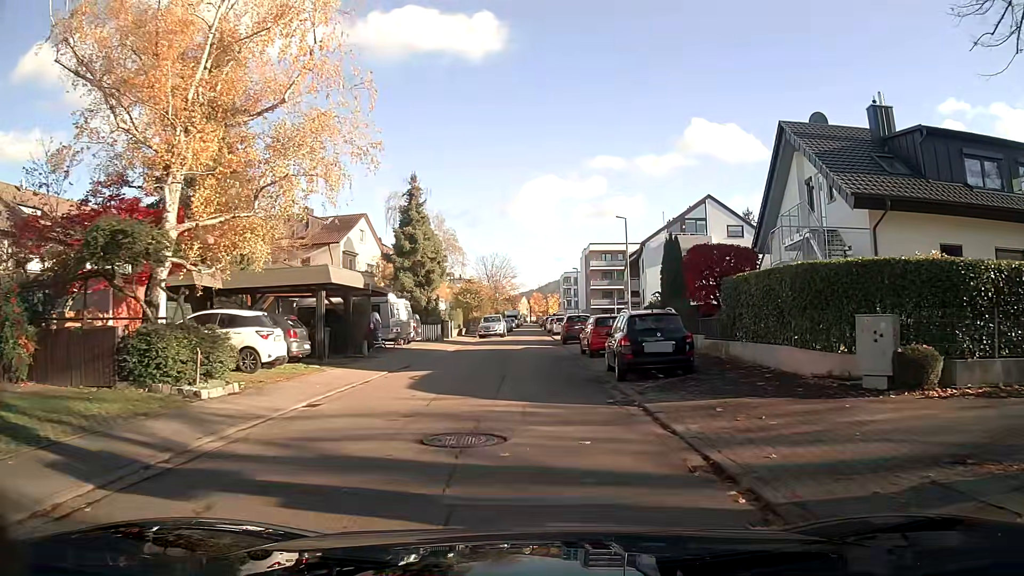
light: Day
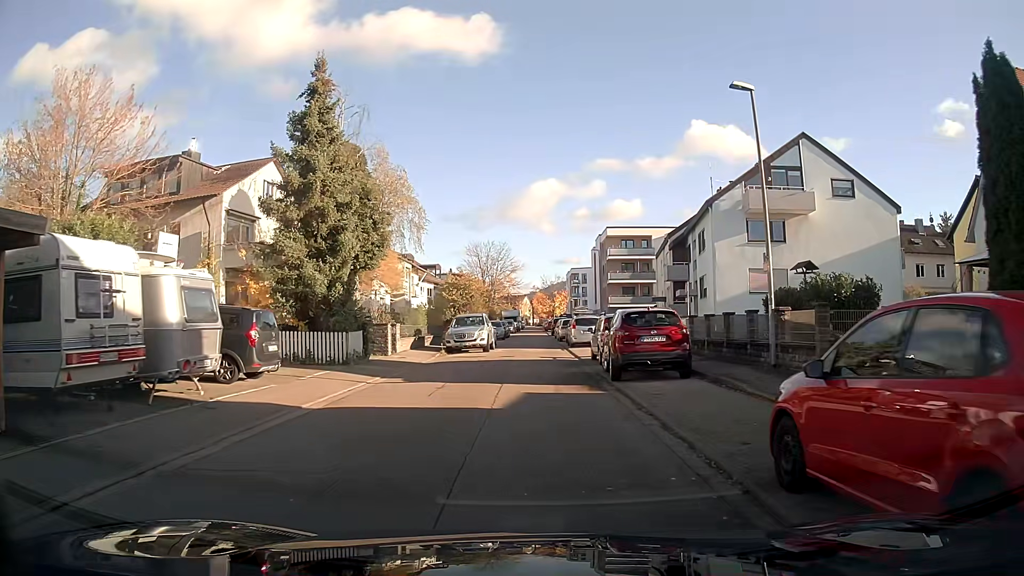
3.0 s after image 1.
(0.0, +20.4) m; 0°
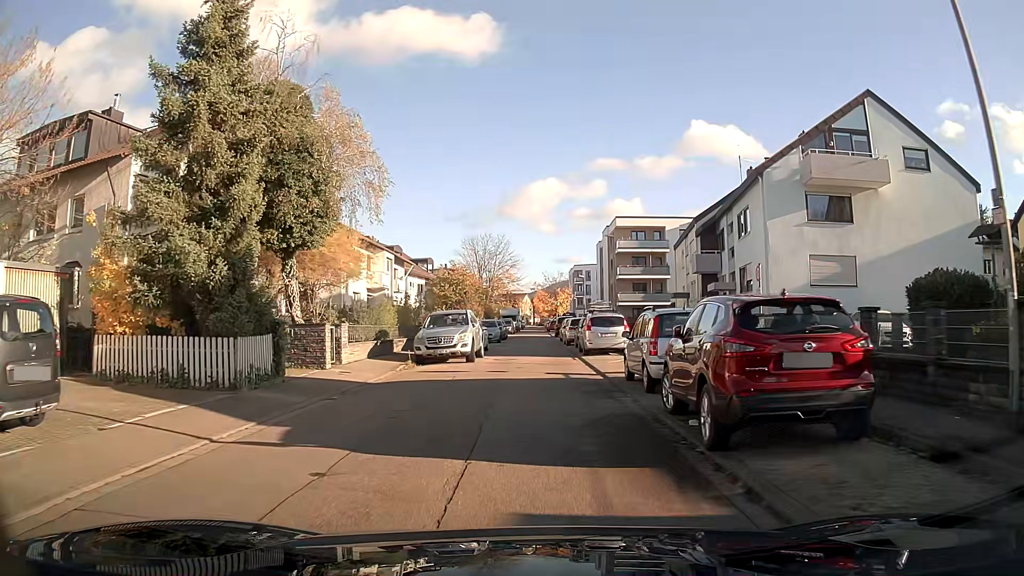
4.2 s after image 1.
(0.0, +8.0) m; 0°
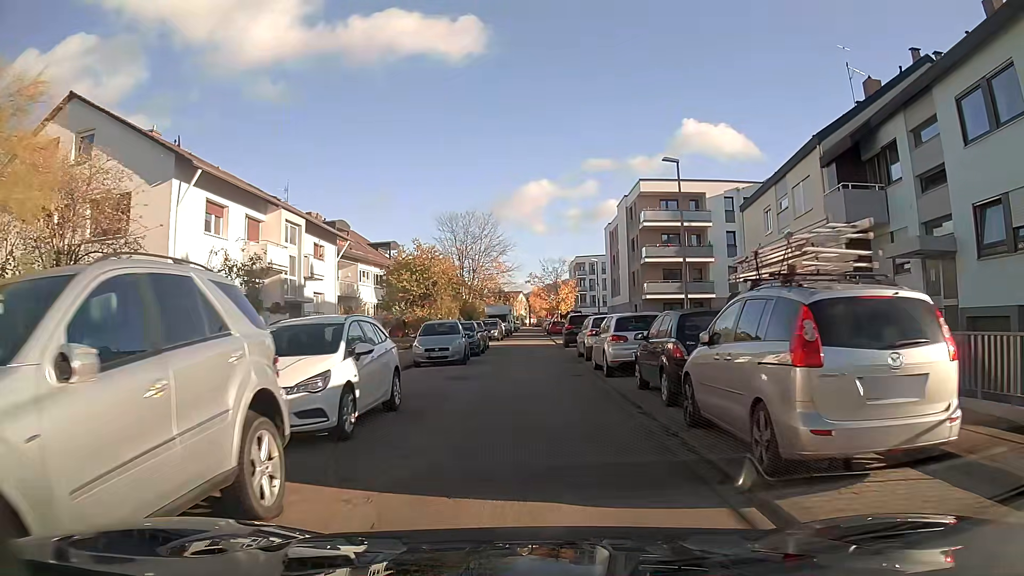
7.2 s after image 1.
(+0.1, +20.0) m; +1°
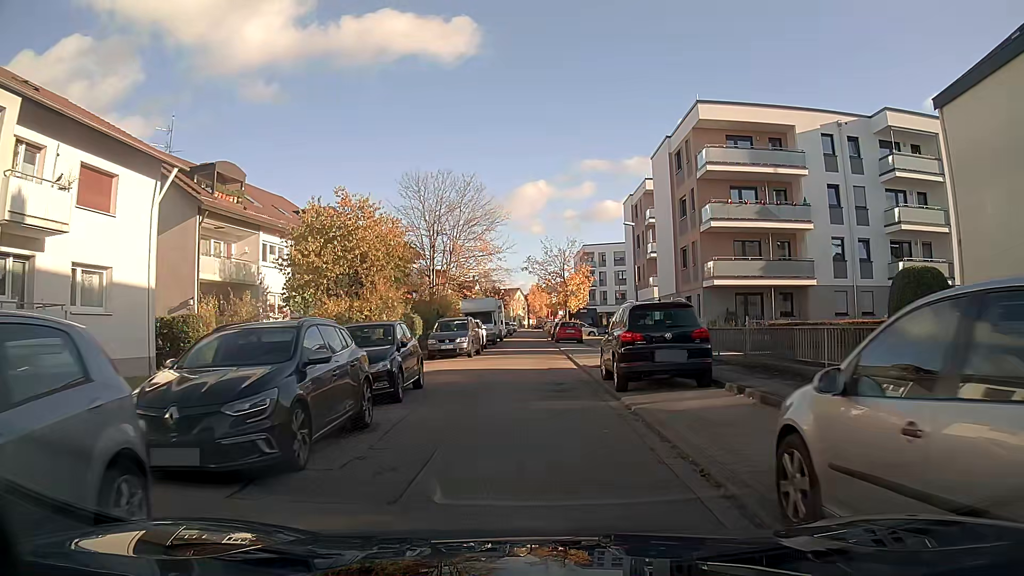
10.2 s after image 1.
(0.0, +20.7) m; 0°
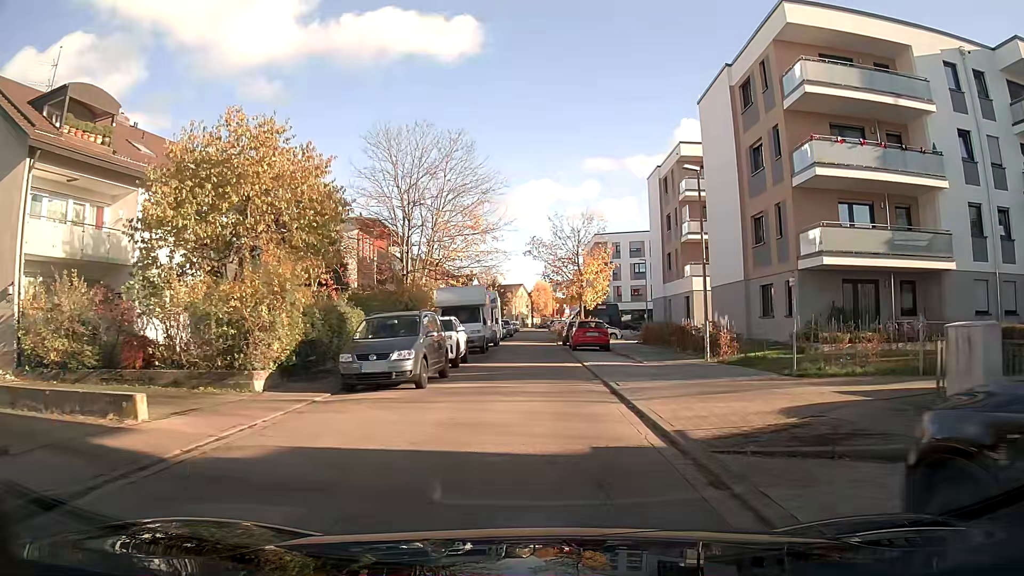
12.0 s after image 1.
(0.0, +12.7) m; 0°
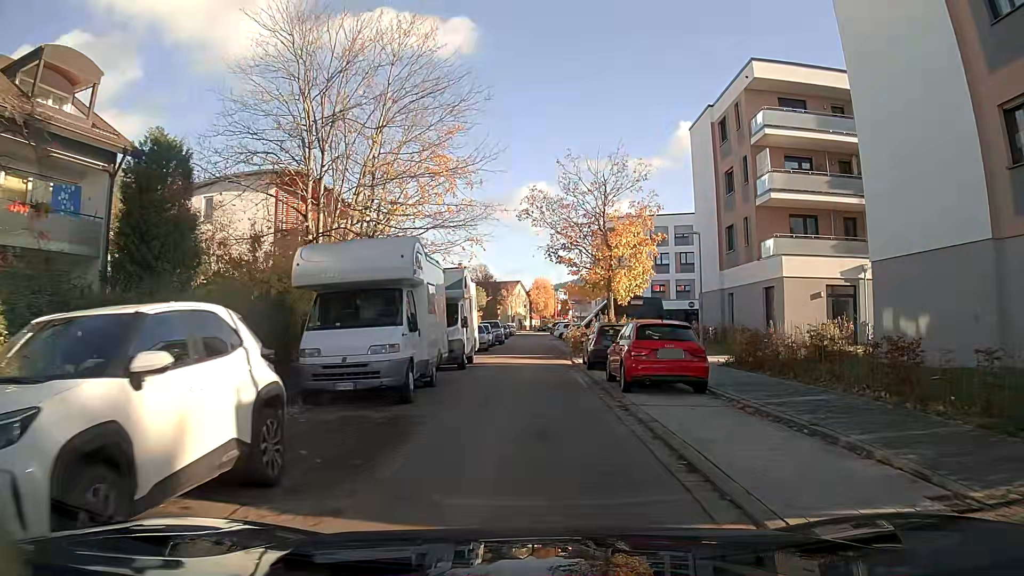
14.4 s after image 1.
(-0.1, +17.1) m; 0°
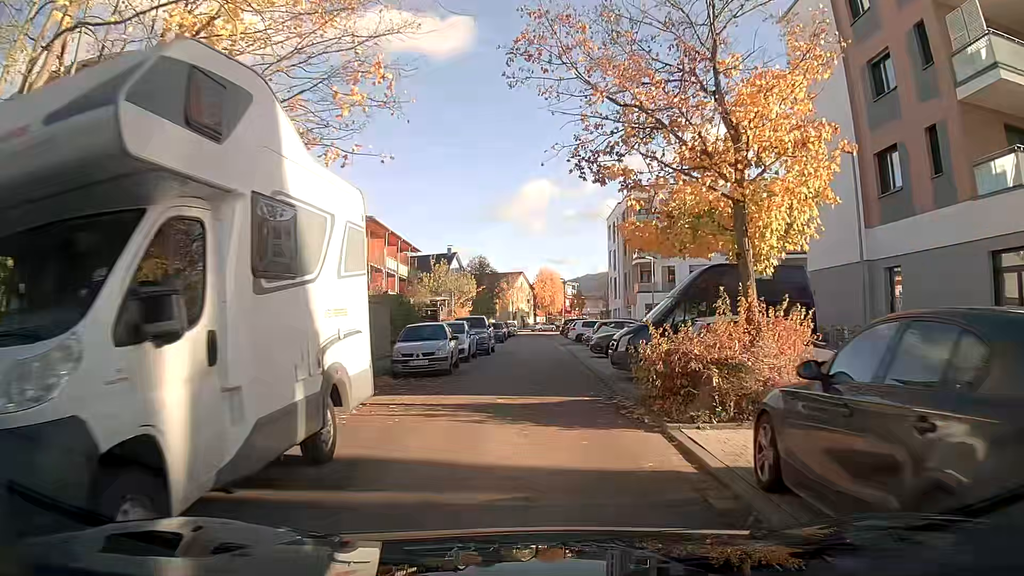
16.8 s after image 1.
(0.0, +17.1) m; 0°
(0, +10) (0, +20) (0, +30) (0, +40) (0, +50) (0, +60) (0, +70) (0, +80) (+1, +90) (-6, +97) m
